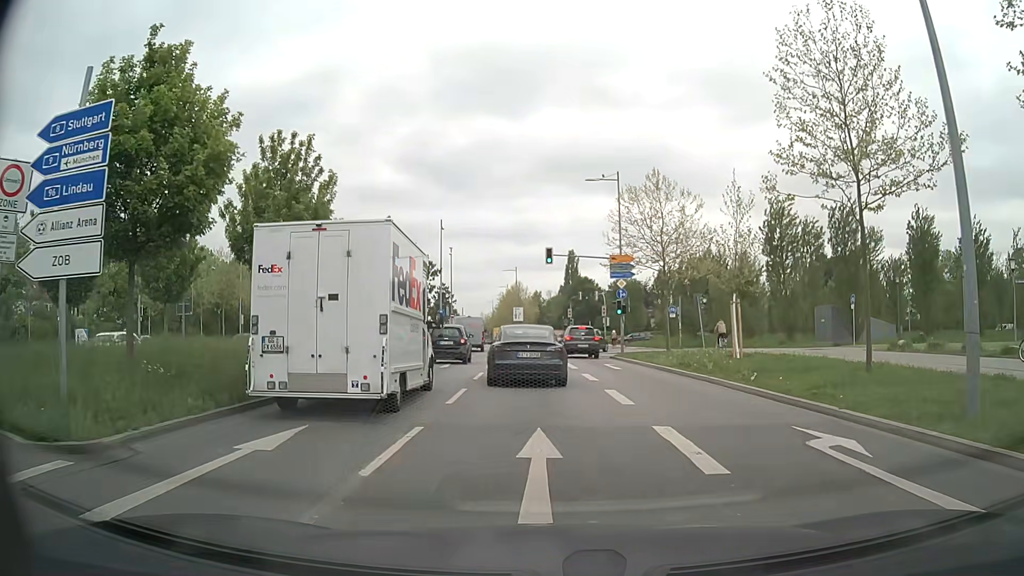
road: secondary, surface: asphalt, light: Day
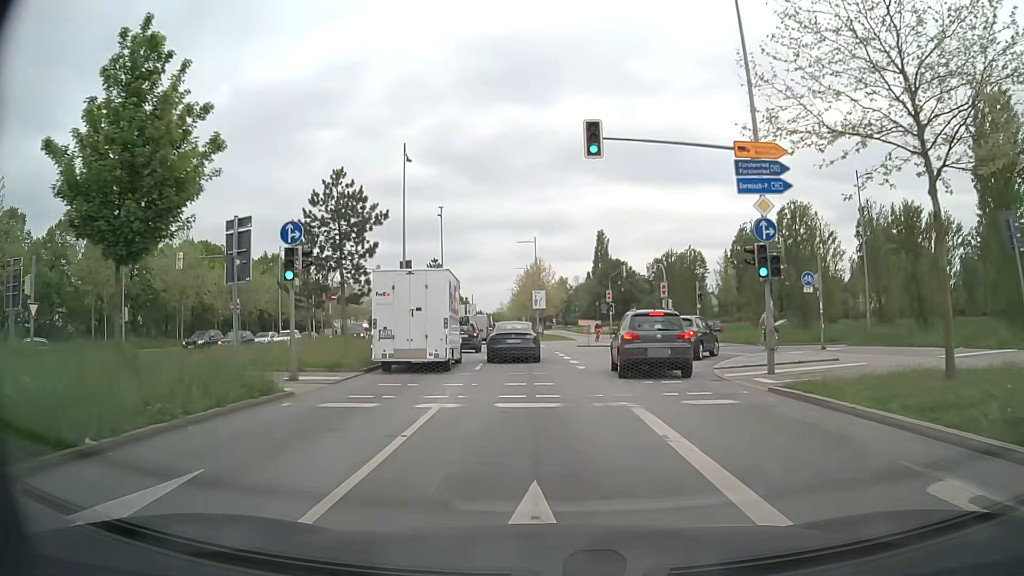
(-0.3, +23.6) m; -2°
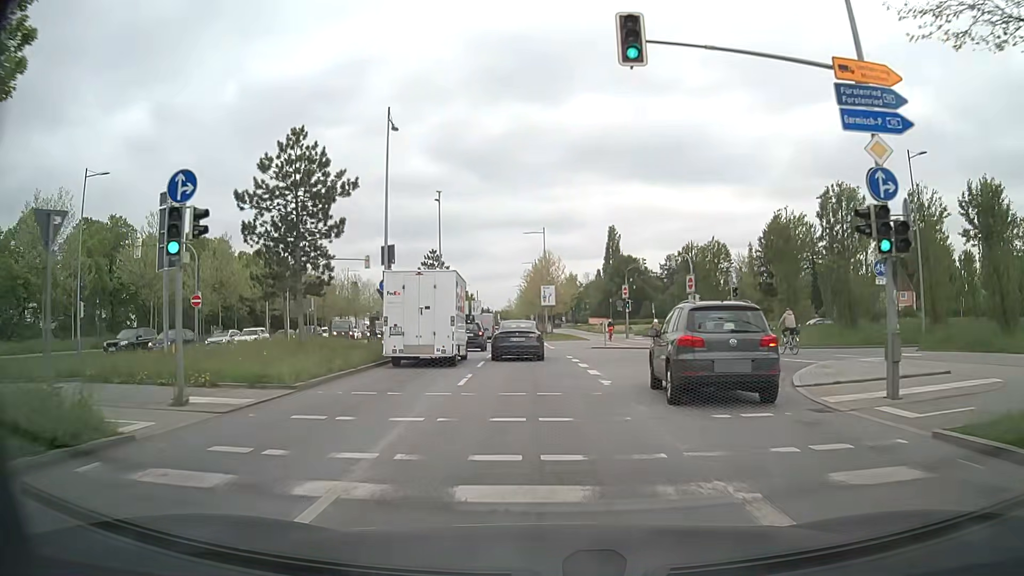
(-0.1, +6.0) m; -1°
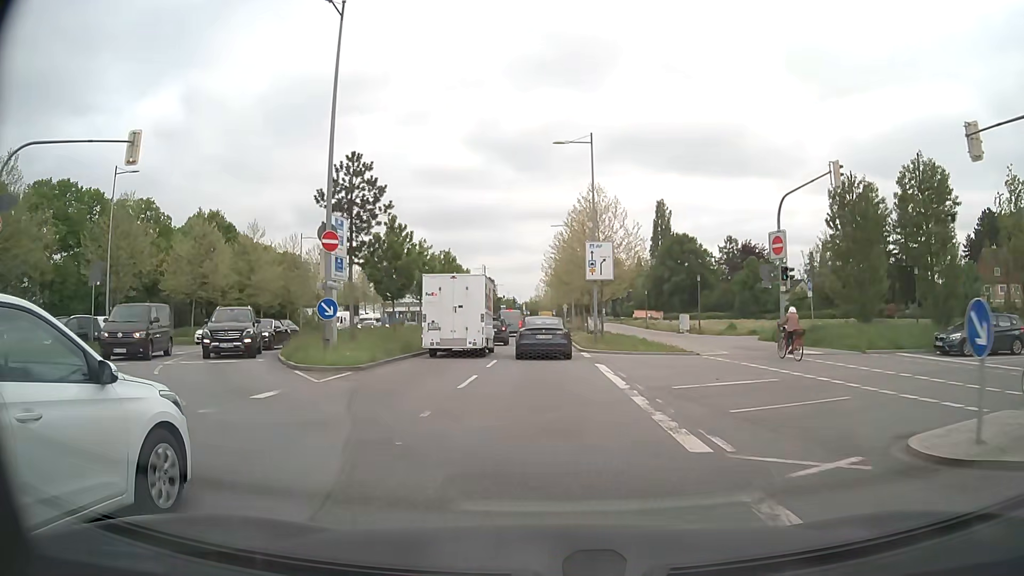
(-0.8, +31.8) m; -3°
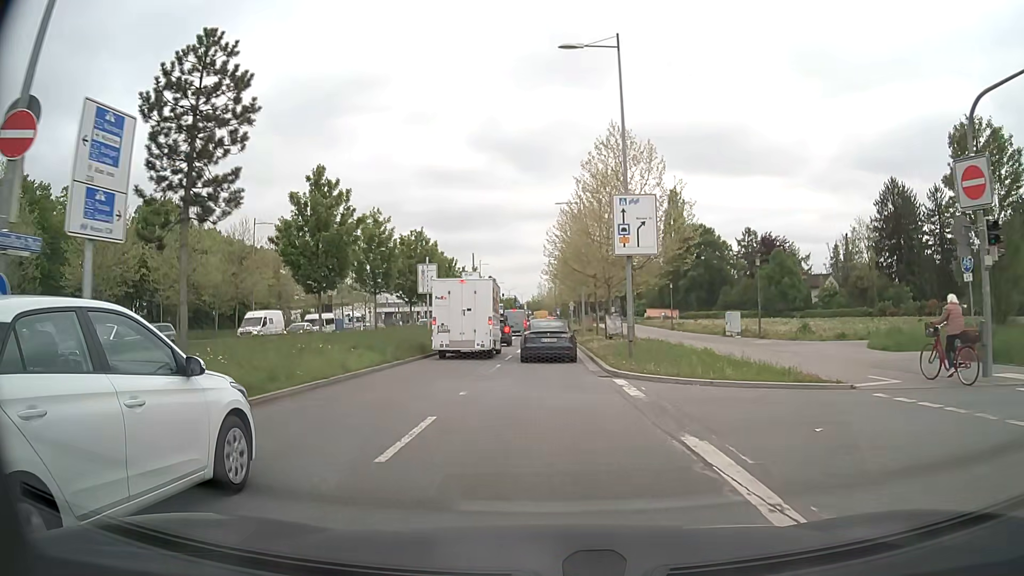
(+0.1, +12.7) m; 0°
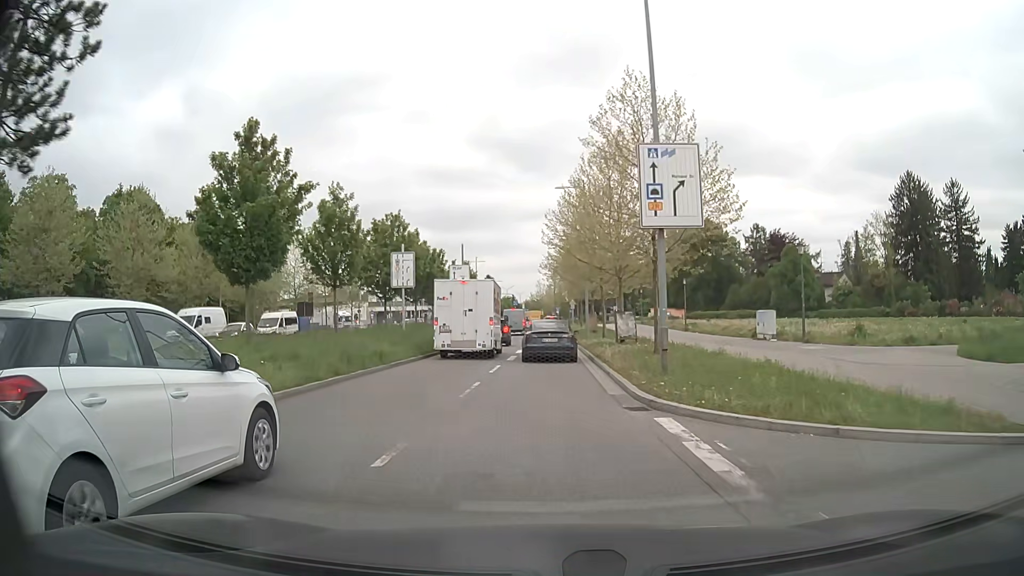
(0.0, +6.2) m; 0°
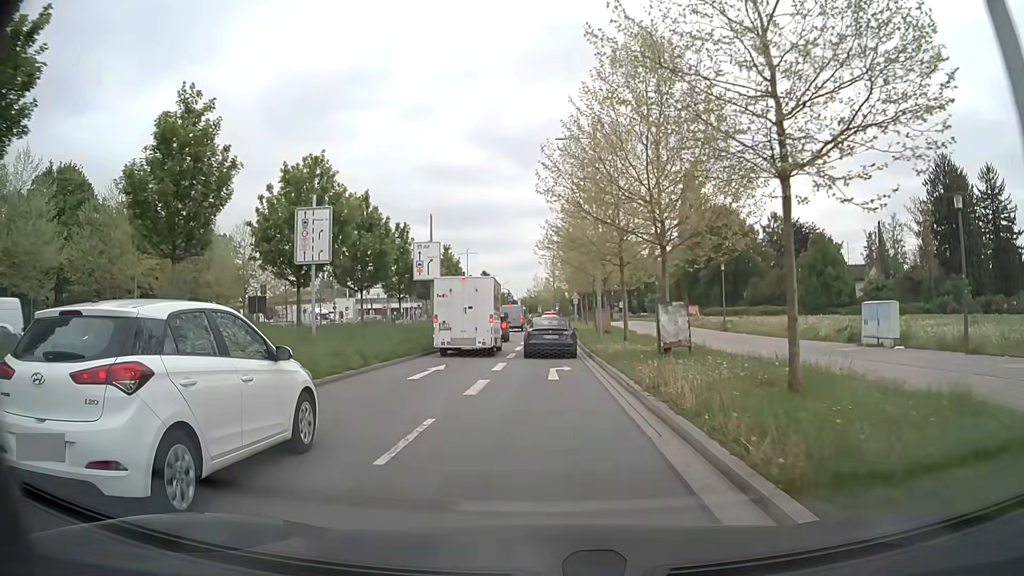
(0.0, +12.0) m; 0°
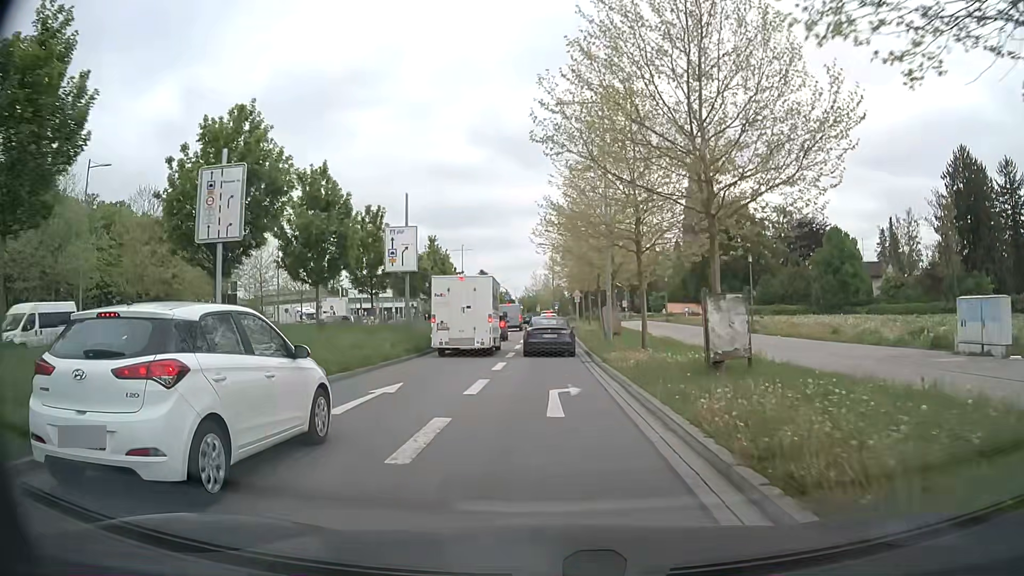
(0.0, +5.8) m; 0°
